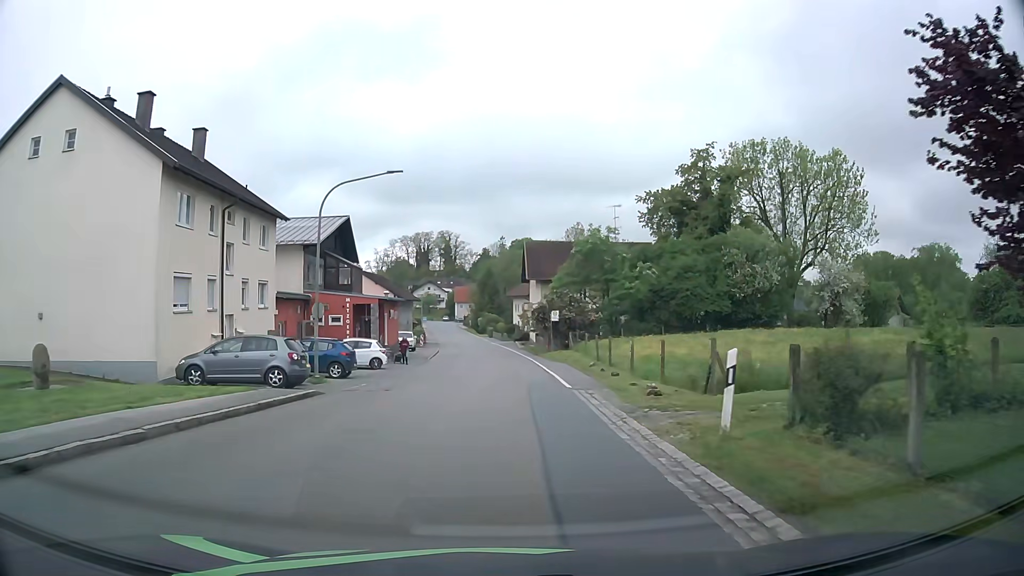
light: Day
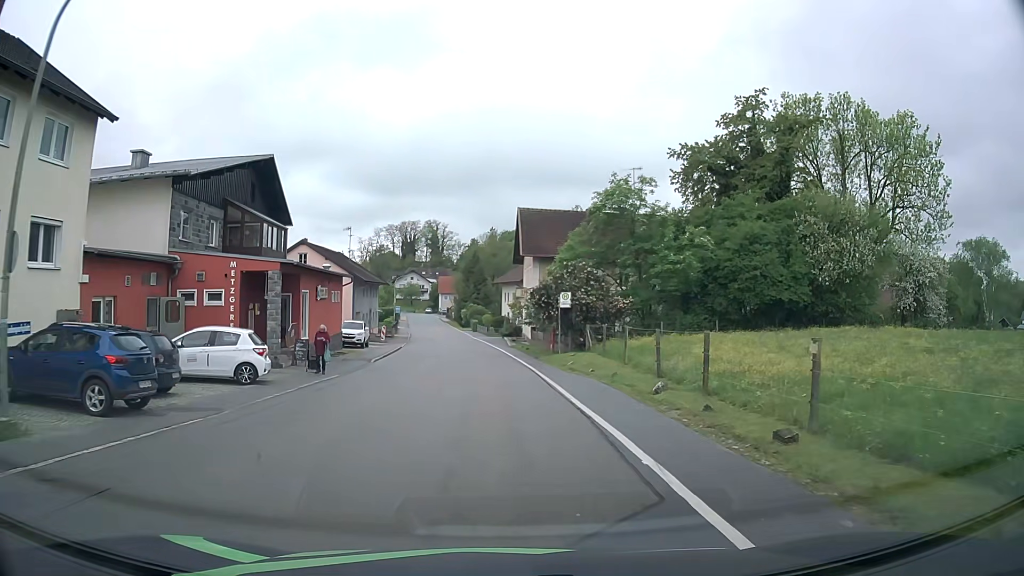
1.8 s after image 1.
(+0.2, +15.7) m; +1°
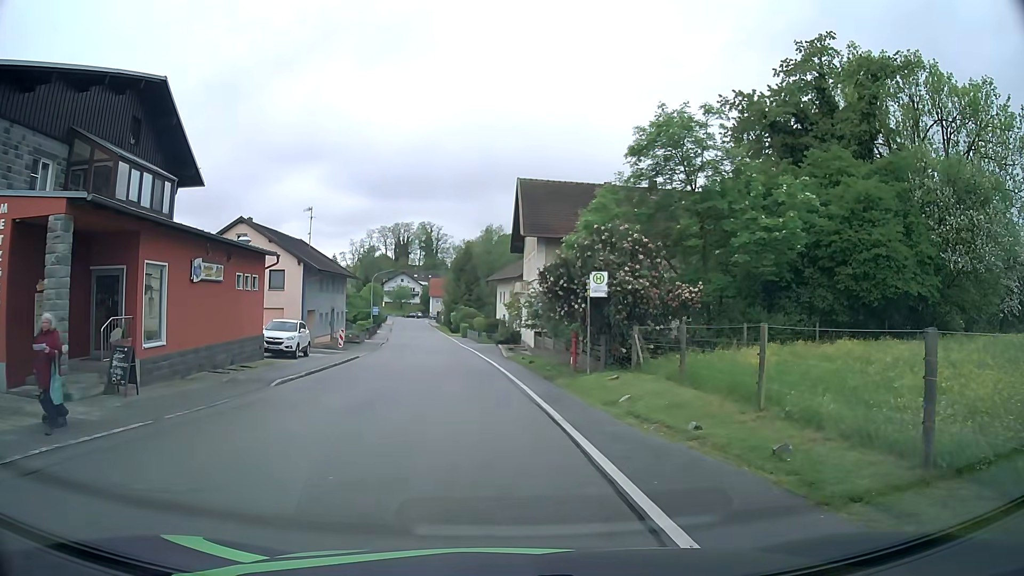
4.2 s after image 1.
(0.0, +12.2) m; -1°
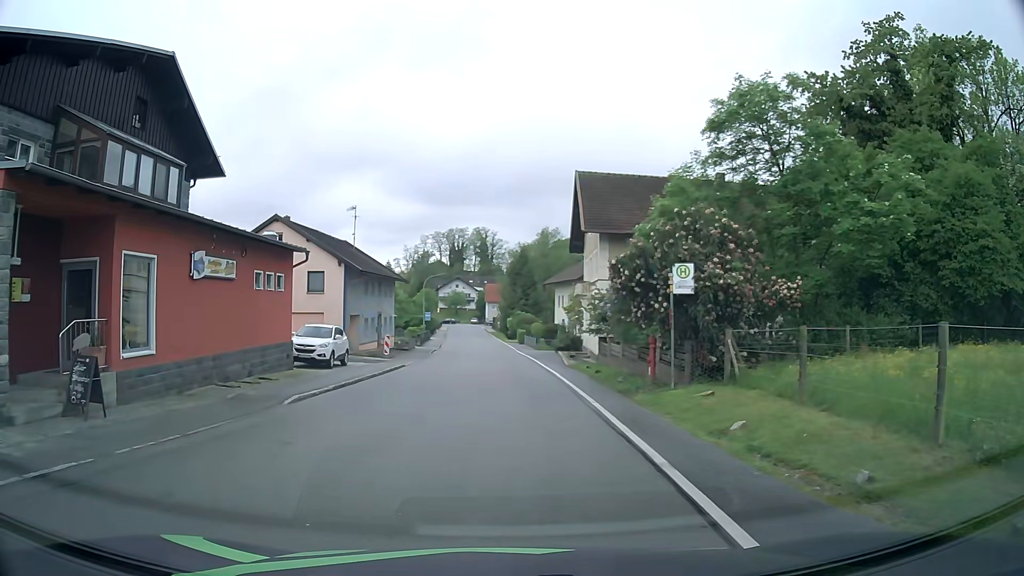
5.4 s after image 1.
(0.0, +3.4) m; -4°
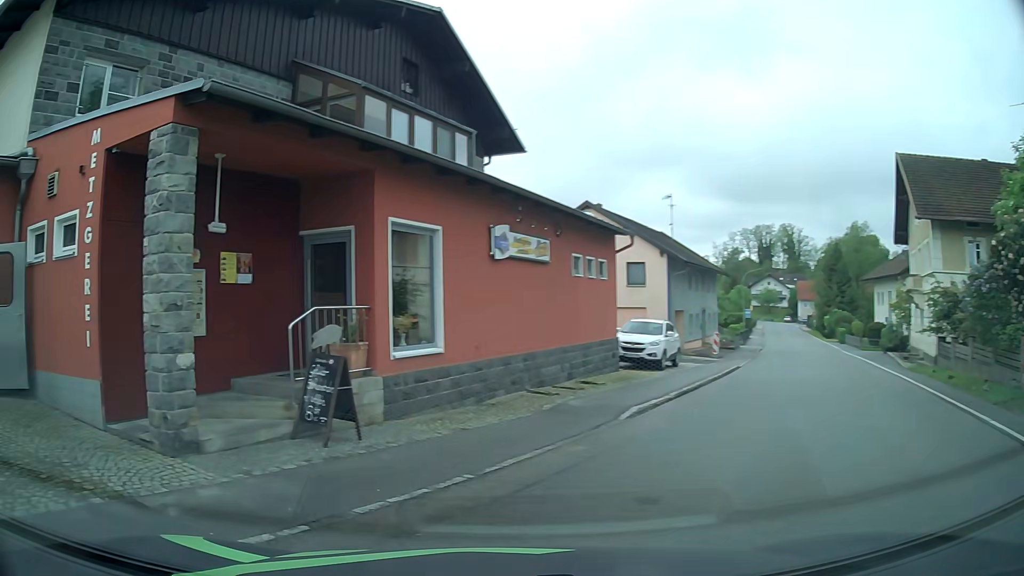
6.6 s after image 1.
(-0.7, +3.6) m; -24°
